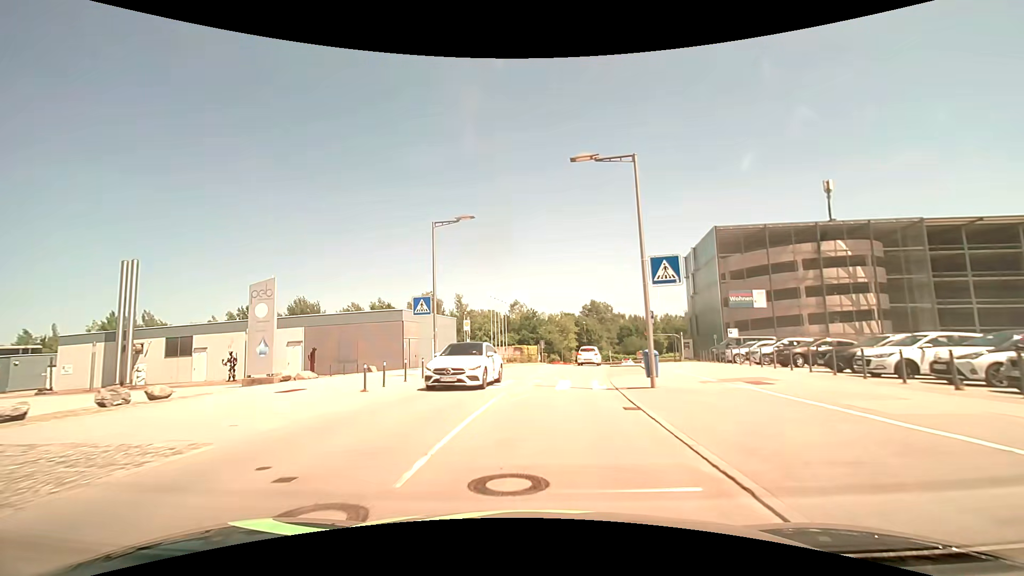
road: residential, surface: asphalt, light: Day
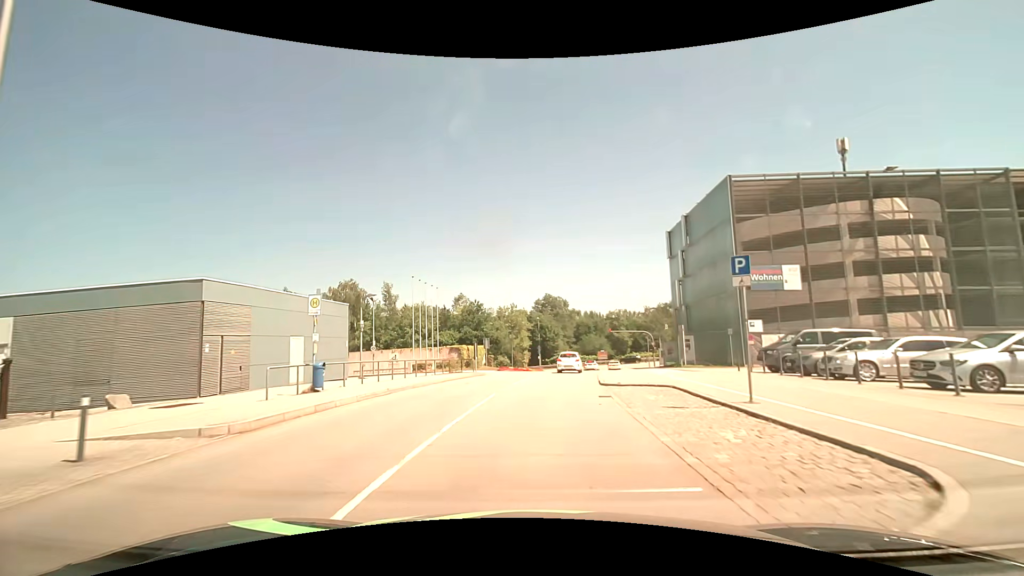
(+0.9, +17.0) m; +6°
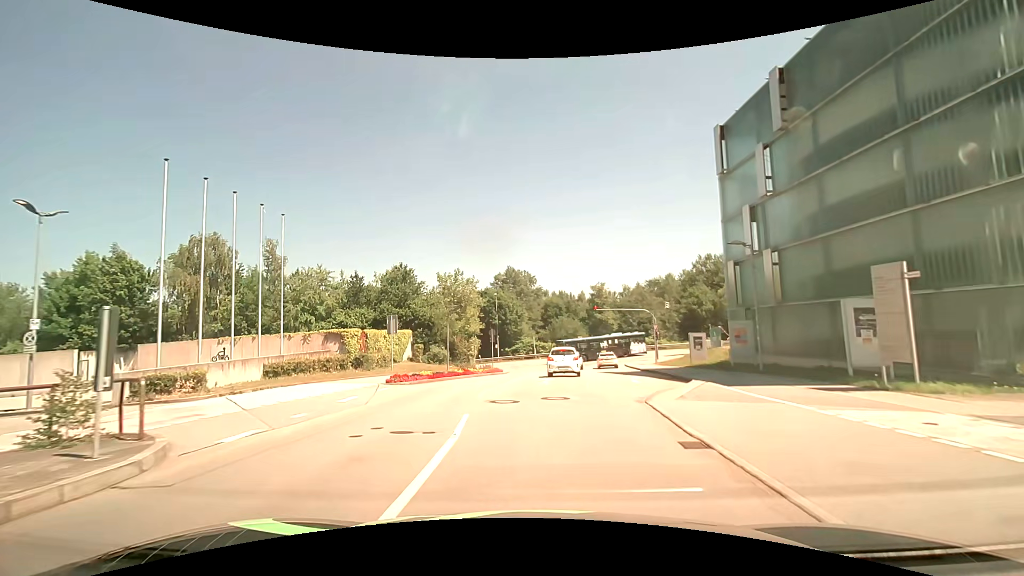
(+1.1, +24.7) m; +4°
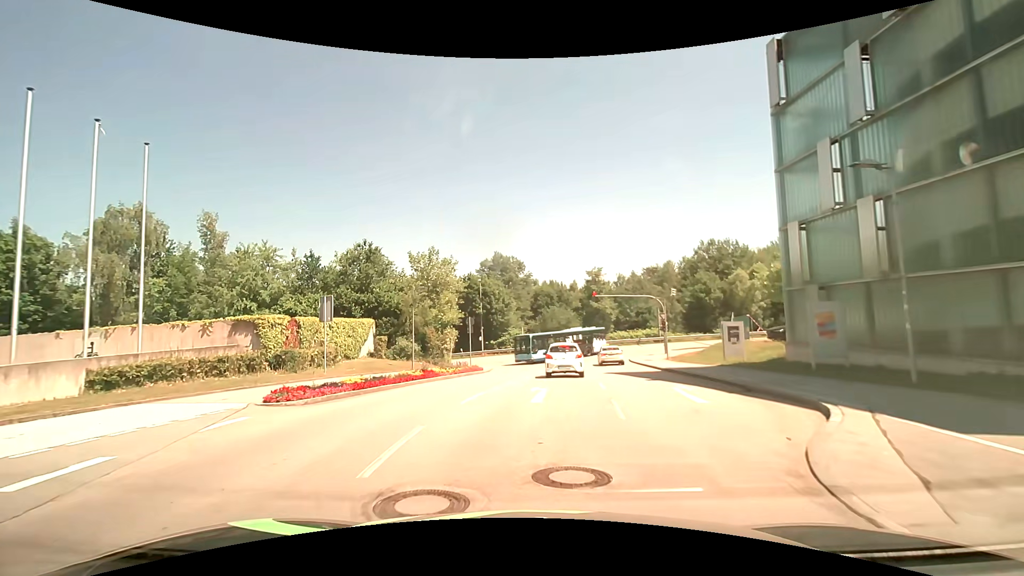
(+0.1, +8.2) m; +1°
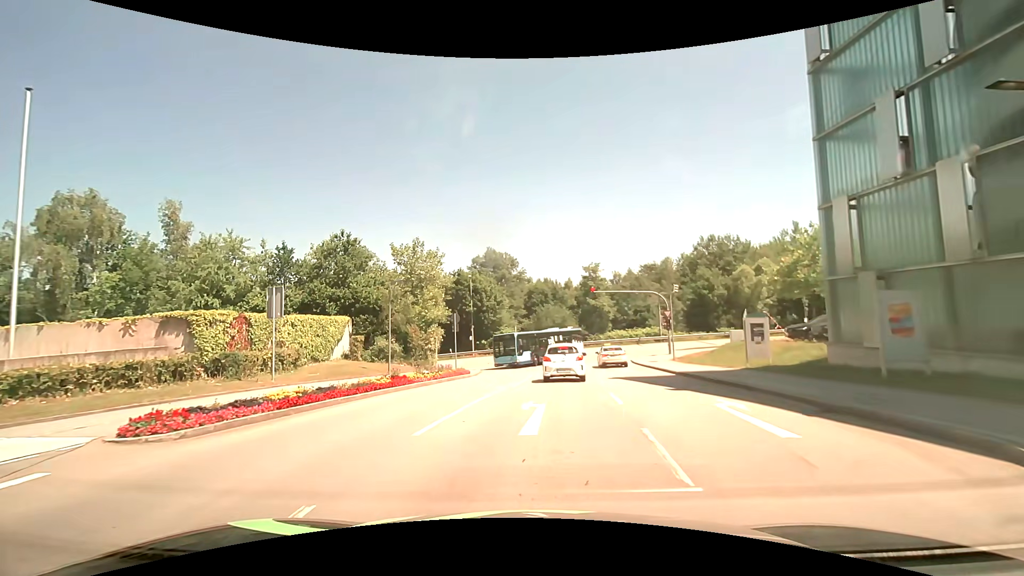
(+0.1, +3.7) m; +1°
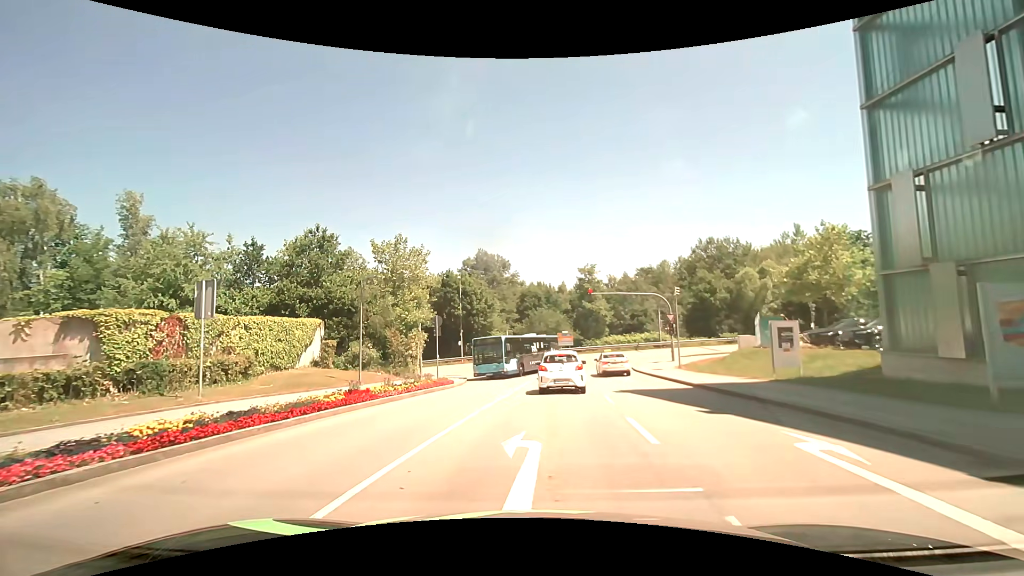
(0.0, +3.4) m; +1°
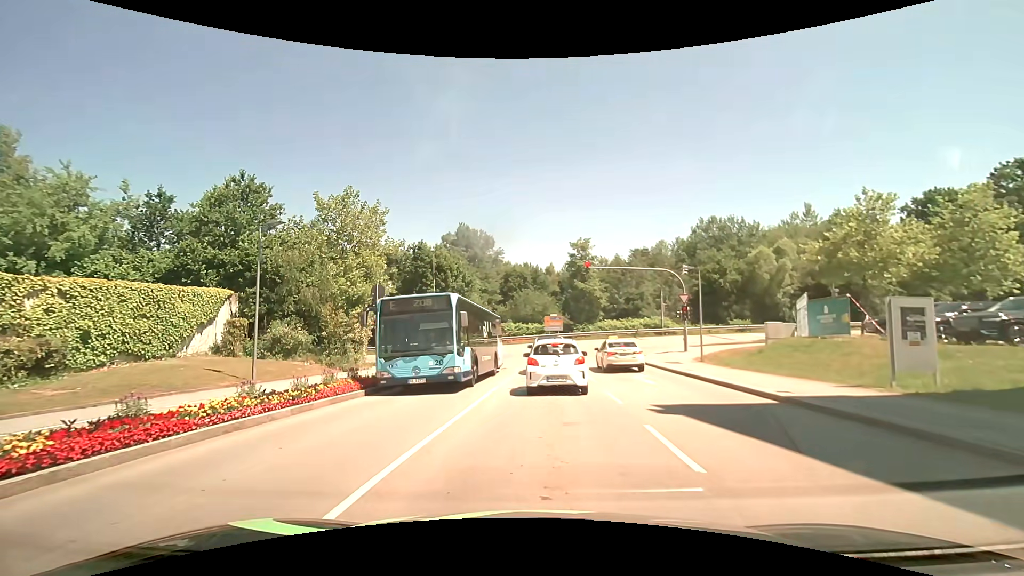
(+0.1, +7.6) m; +1°
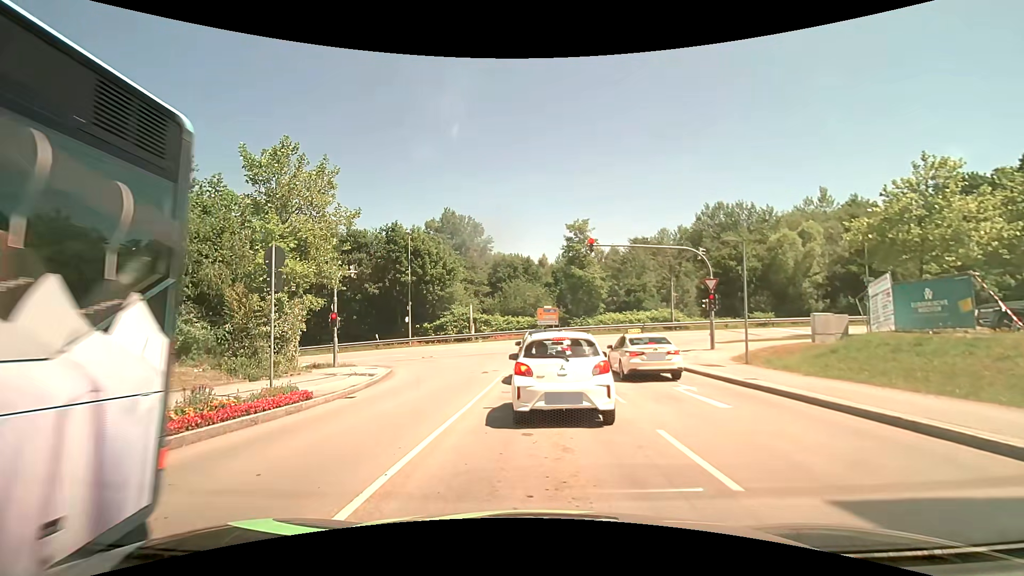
(0.0, +6.7) m; -2°
